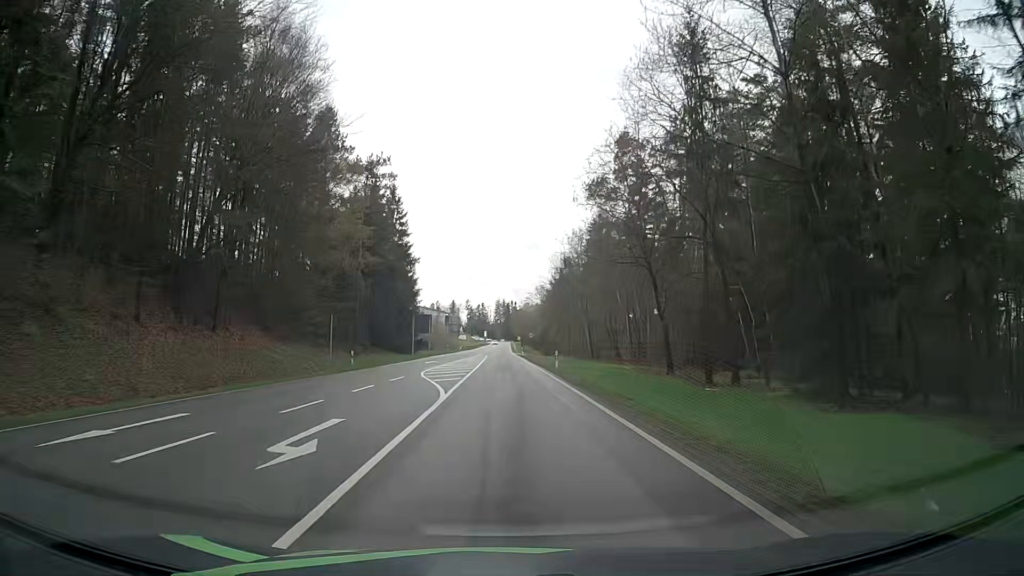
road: secondary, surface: asphalt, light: Day
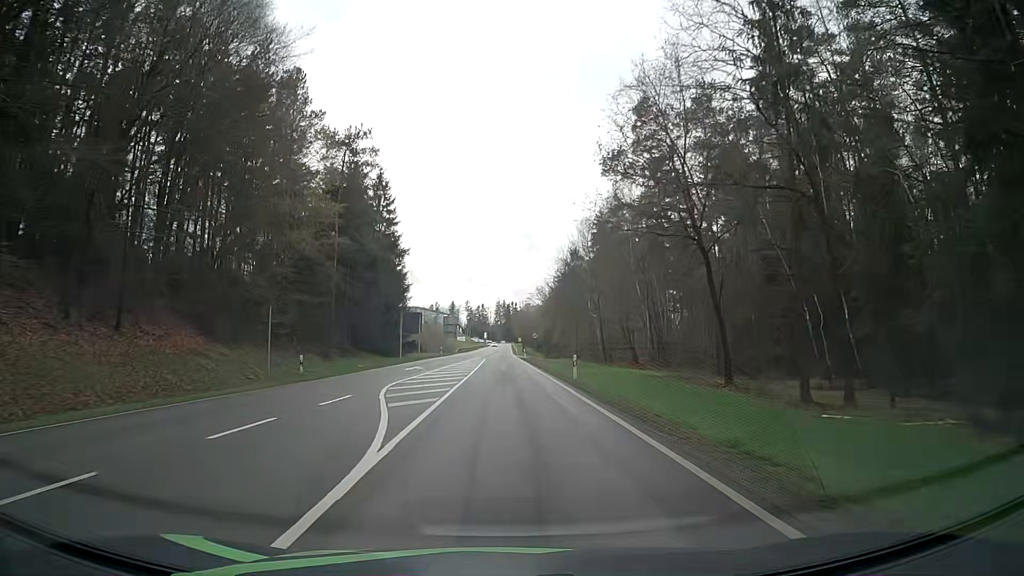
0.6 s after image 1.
(+0.1, +9.6) m; +1°
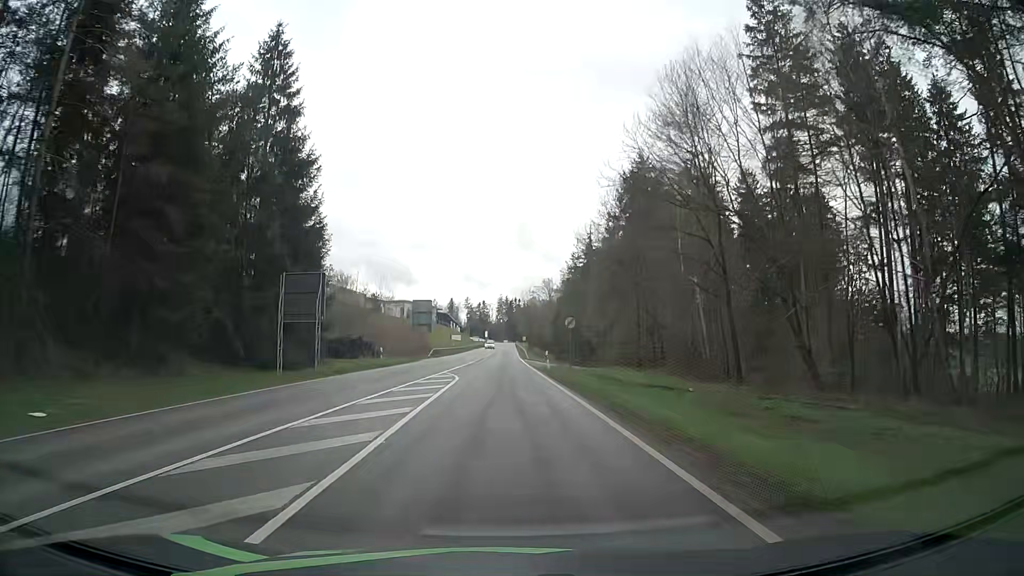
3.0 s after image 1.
(0.0, +38.8) m; 0°
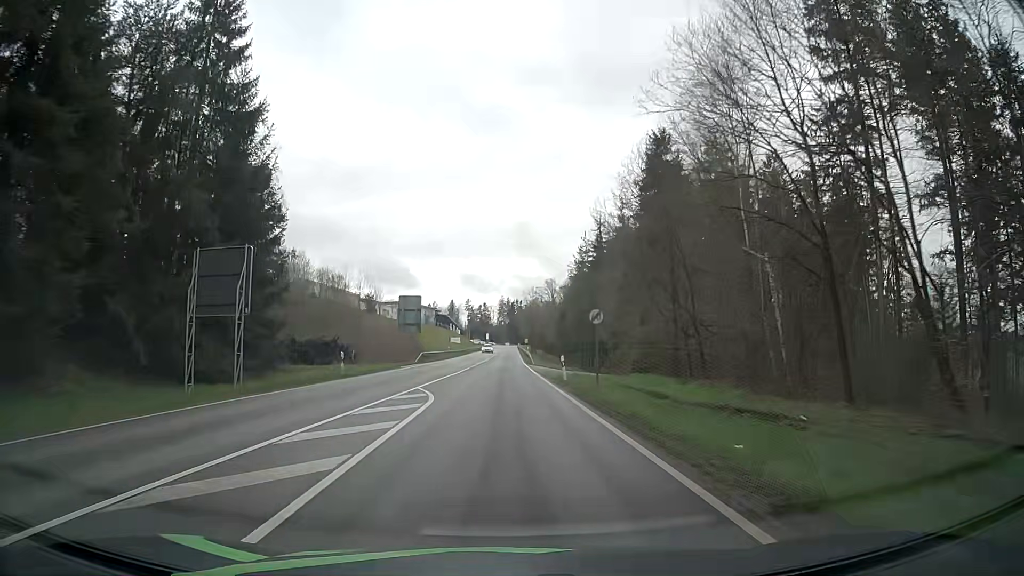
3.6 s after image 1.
(0.0, +9.9) m; 0°
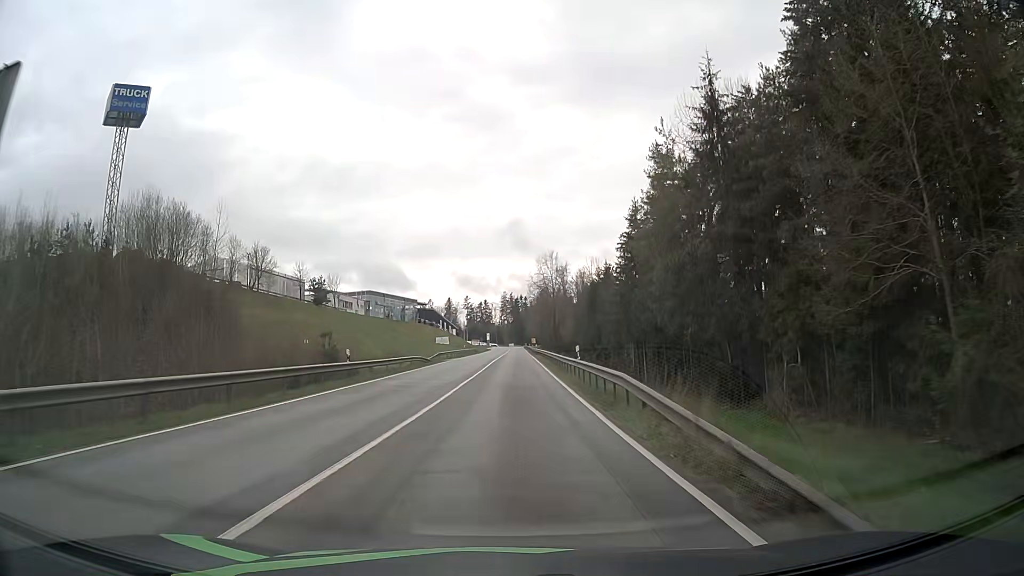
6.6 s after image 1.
(-0.2, +52.8) m; 0°
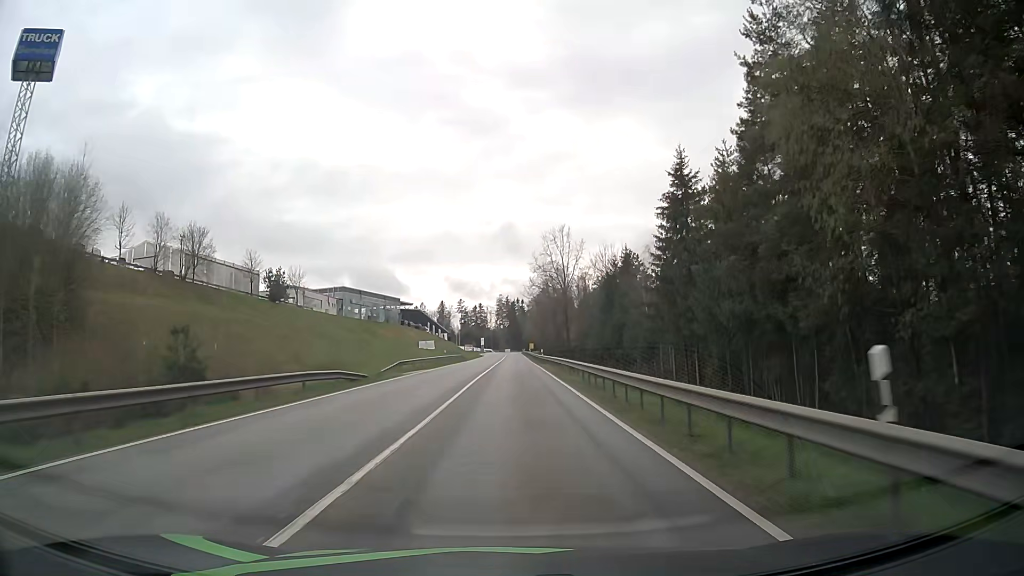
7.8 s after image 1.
(-0.1, +22.9) m; 0°
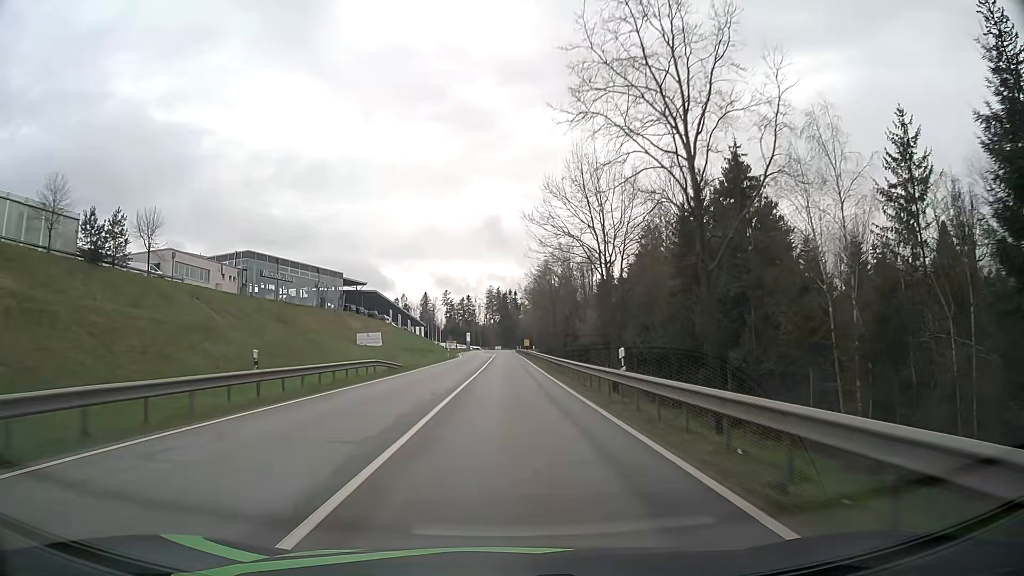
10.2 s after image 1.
(+0.5, +48.6) m; +1°
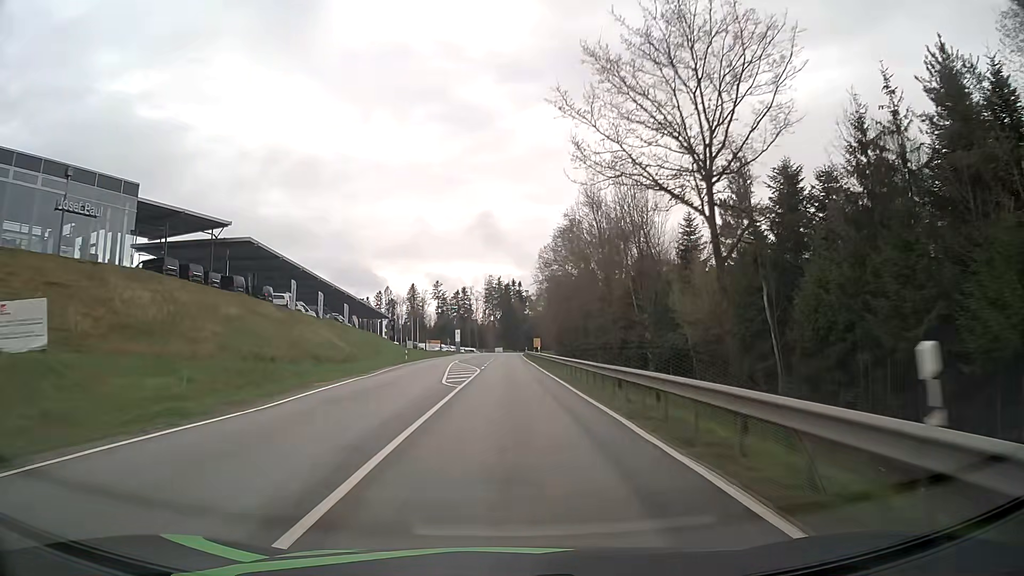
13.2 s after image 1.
(-0.1, +65.2) m; 0°
(0, +10) (0, +20) (0, +30) (0, +40) (0, +50) (0, +60) (0, +70) (0, +80) (0, +90) (0, +100) m
